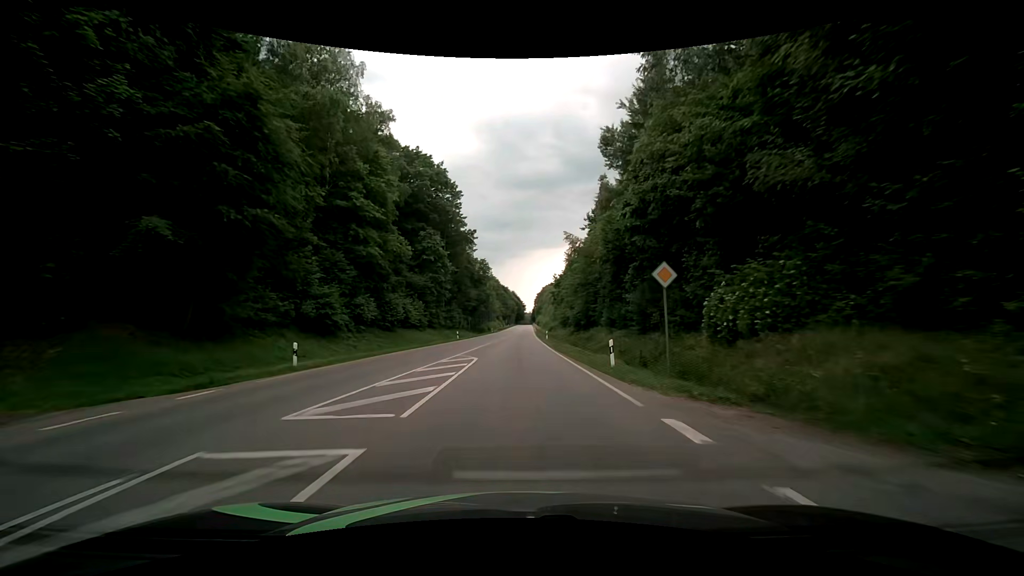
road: secondary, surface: asphalt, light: Day
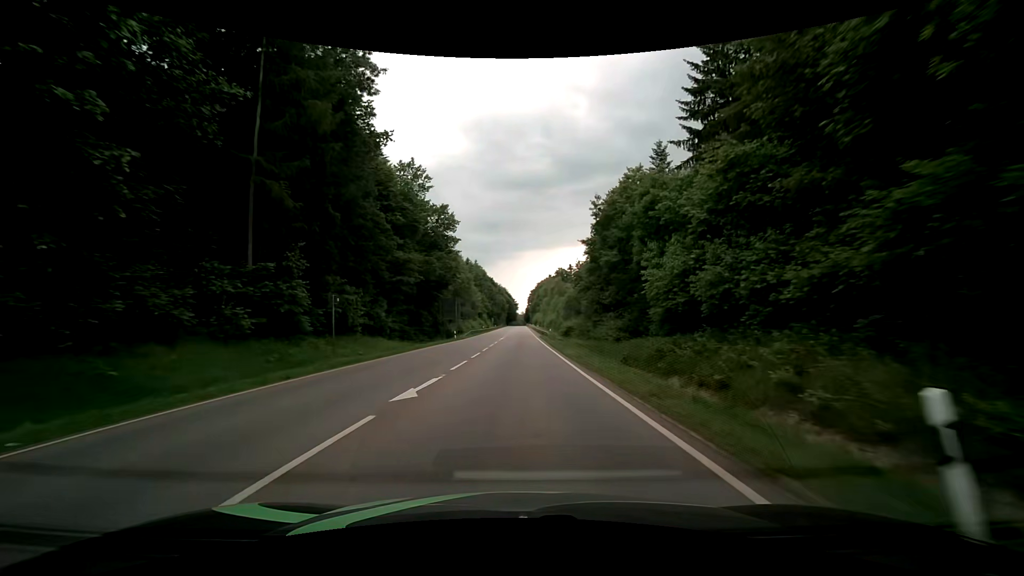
(+0.4, +53.7) m; +1°
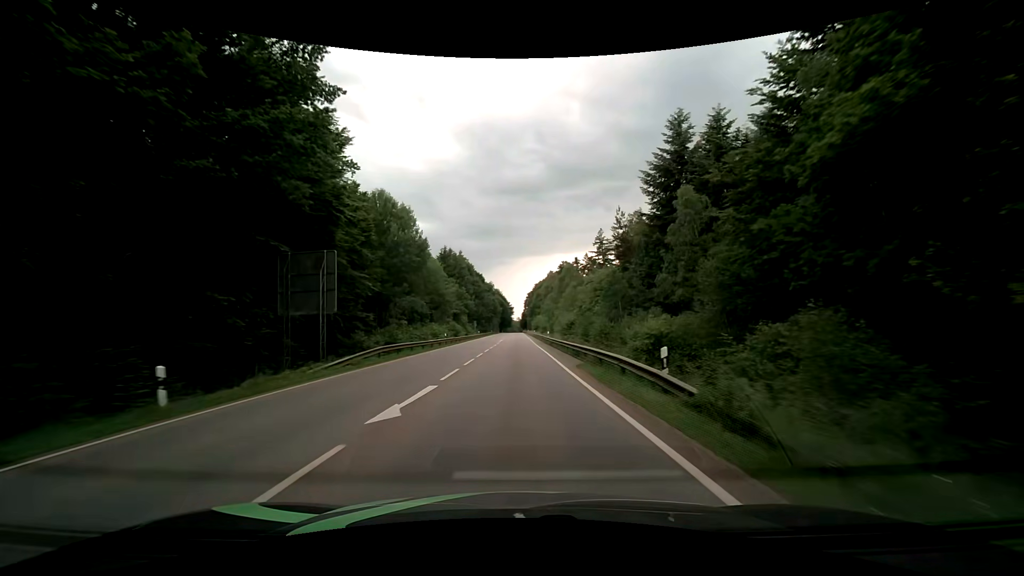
(+0.2, +44.0) m; +1°
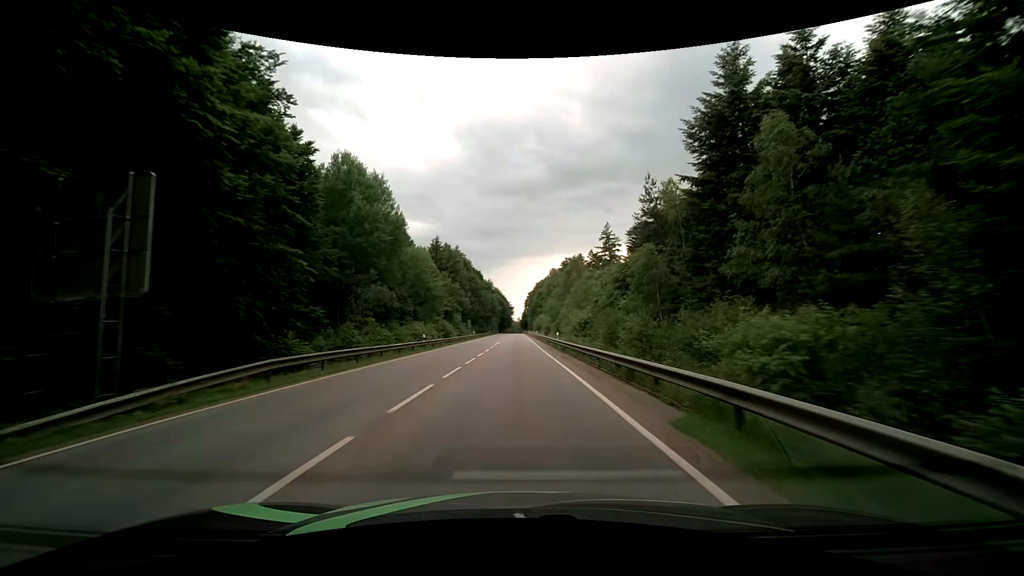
(0.0, +11.6) m; 0°
(0, +10) (0, +20) (0, +30) (0, +40) (0, +50) (0, +60) (0, +70) (0, +80) (0, +90) (0, +100) m
